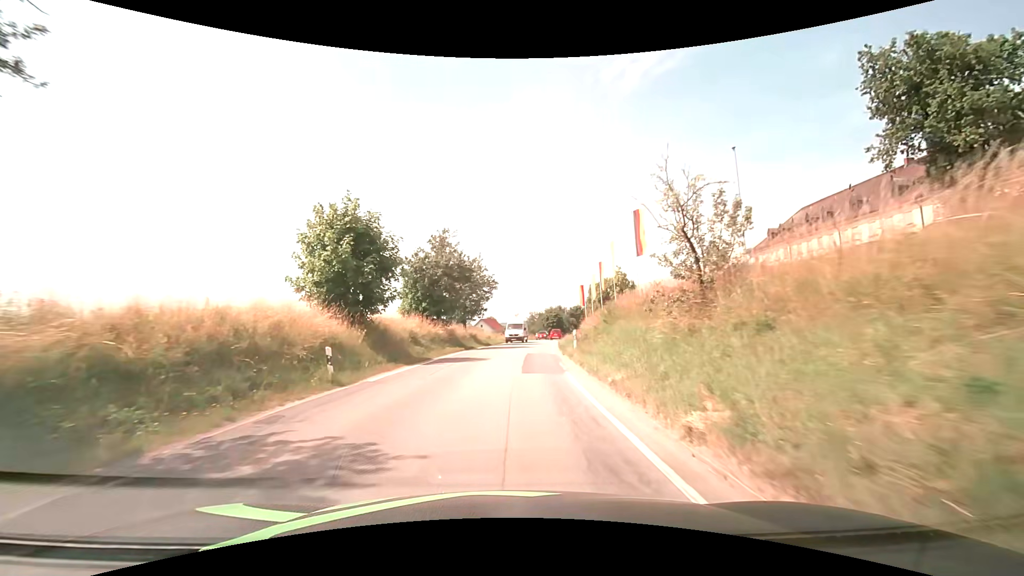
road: secondary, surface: asphalt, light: Day
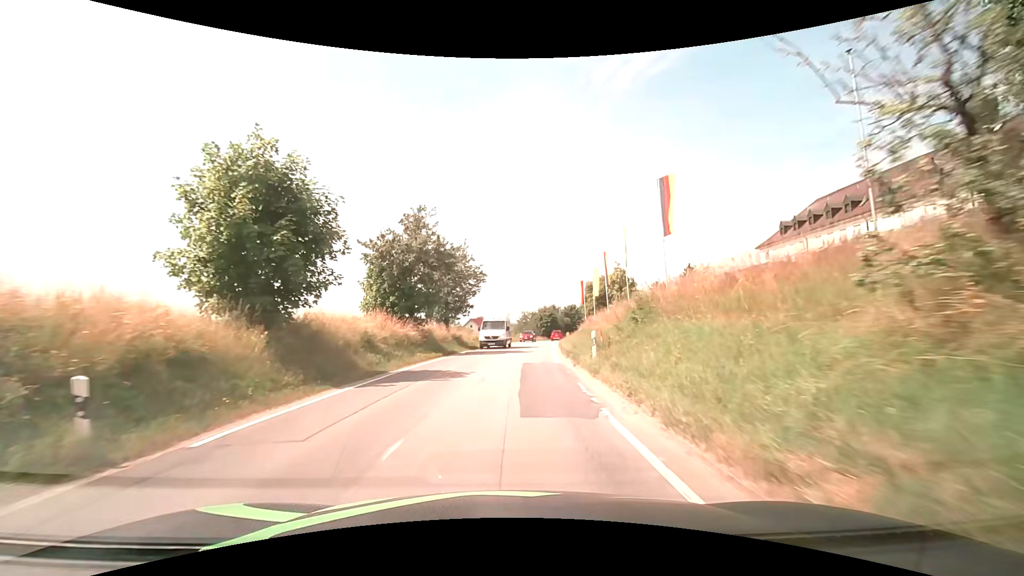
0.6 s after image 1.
(+0.1, +7.3) m; +1°
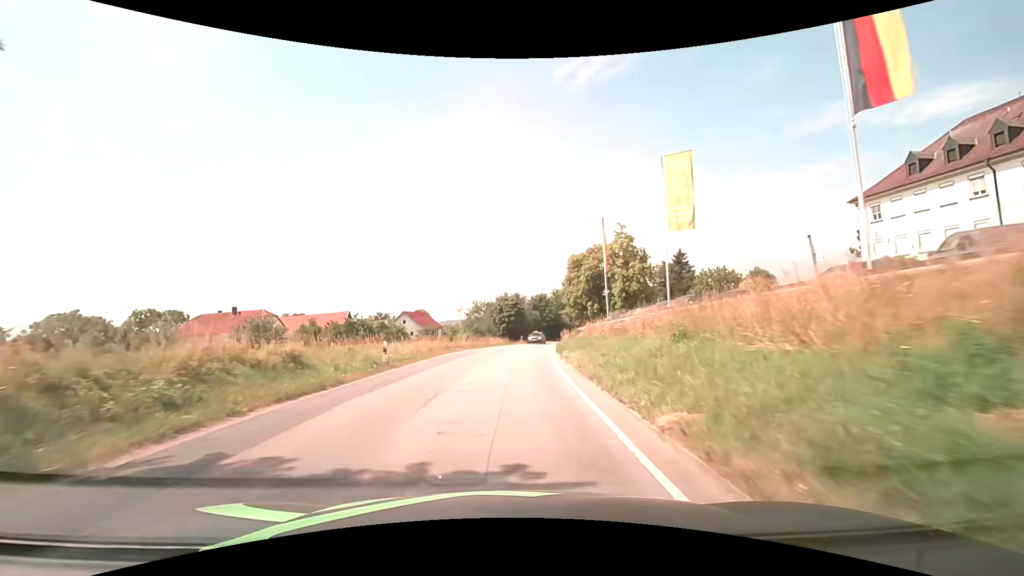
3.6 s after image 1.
(+1.8, +36.6) m; +5°
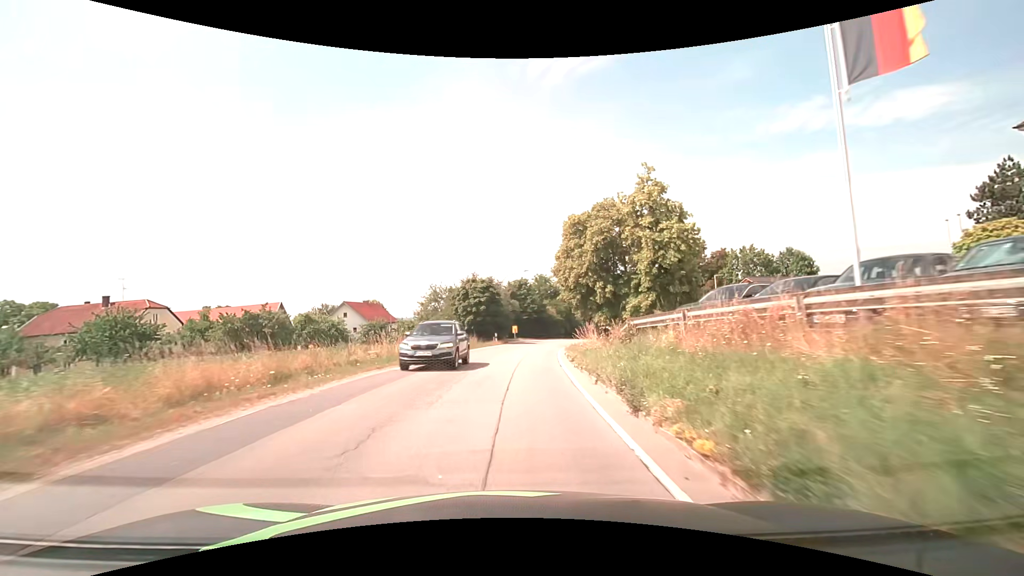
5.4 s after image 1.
(+0.4, +22.2) m; +2°
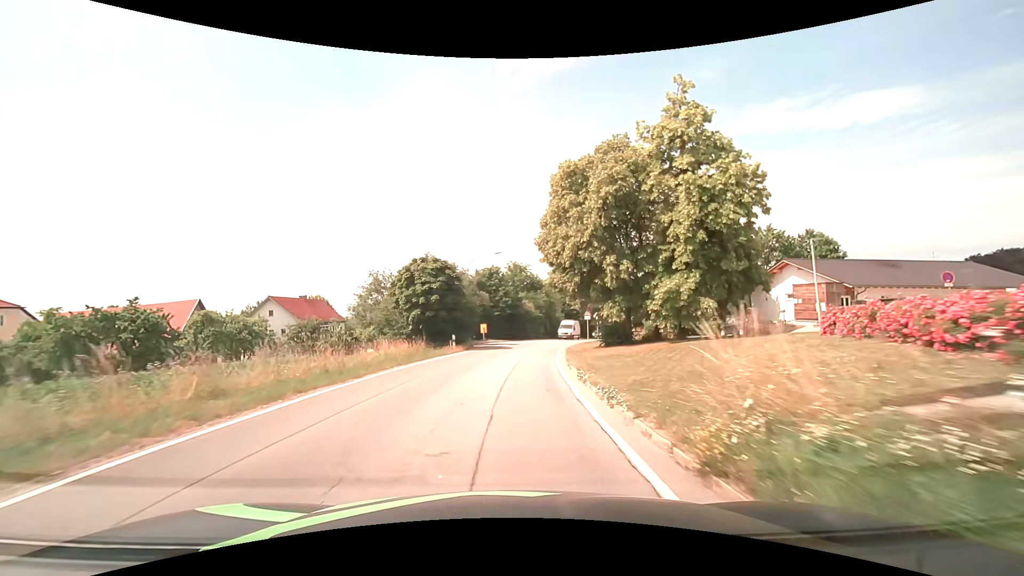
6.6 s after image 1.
(+0.5, +15.0) m; +4°
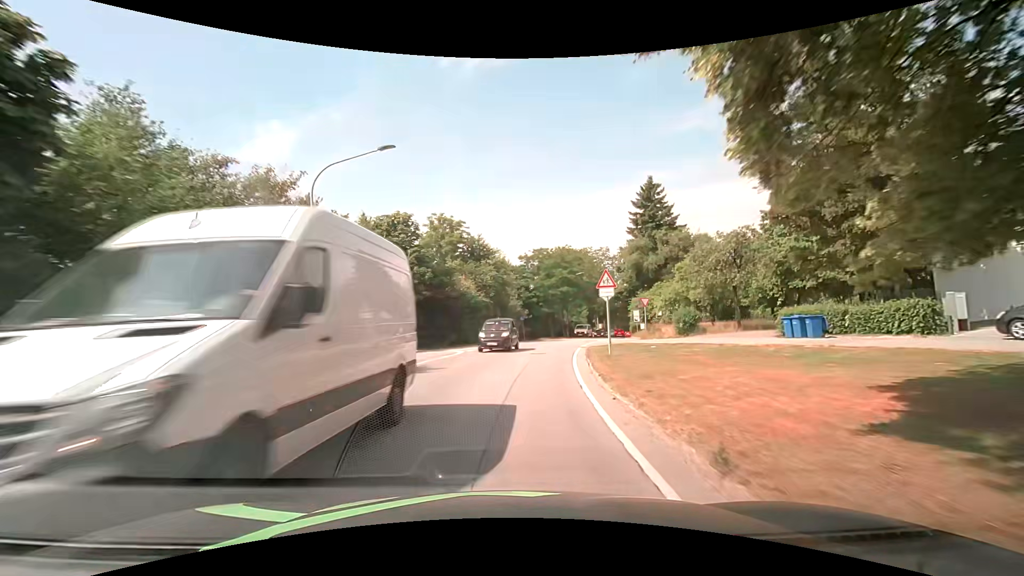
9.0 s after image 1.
(+1.5, +29.8) m; +6°
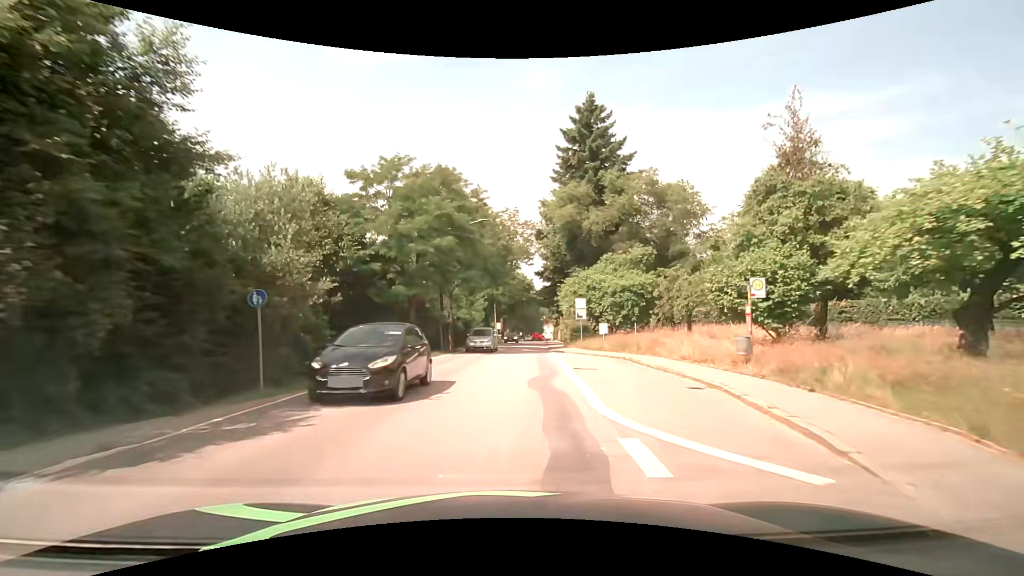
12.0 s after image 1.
(+4.3, +35.1) m; +13°
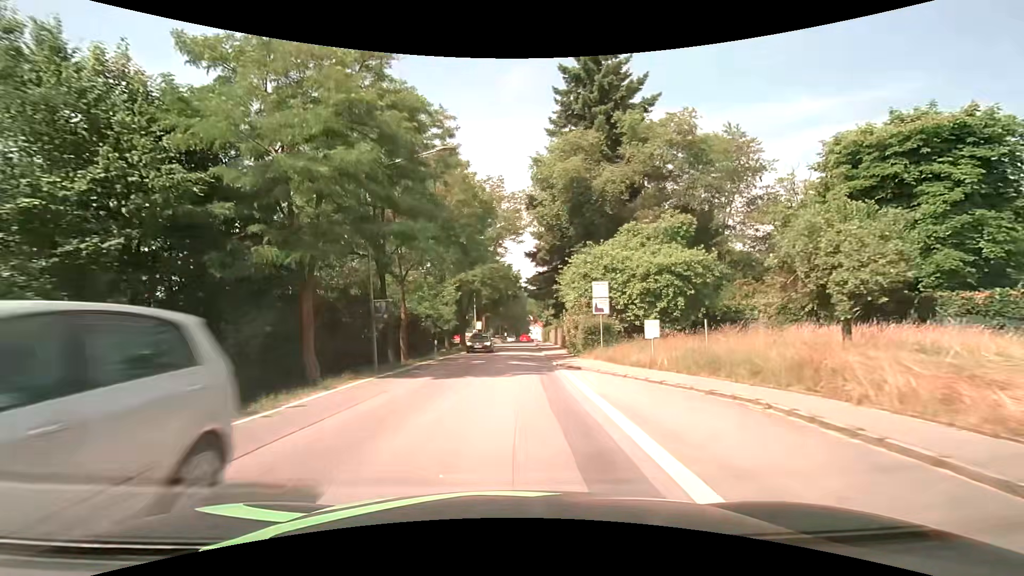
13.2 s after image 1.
(+0.3, +13.7) m; +2°
(0, +10) (0, +20) (+1, +30) (+1, +40) (+1, +50) (+2, +60) (+2, +70) (+2, +80) (+2, +90) (+3, +100) m
